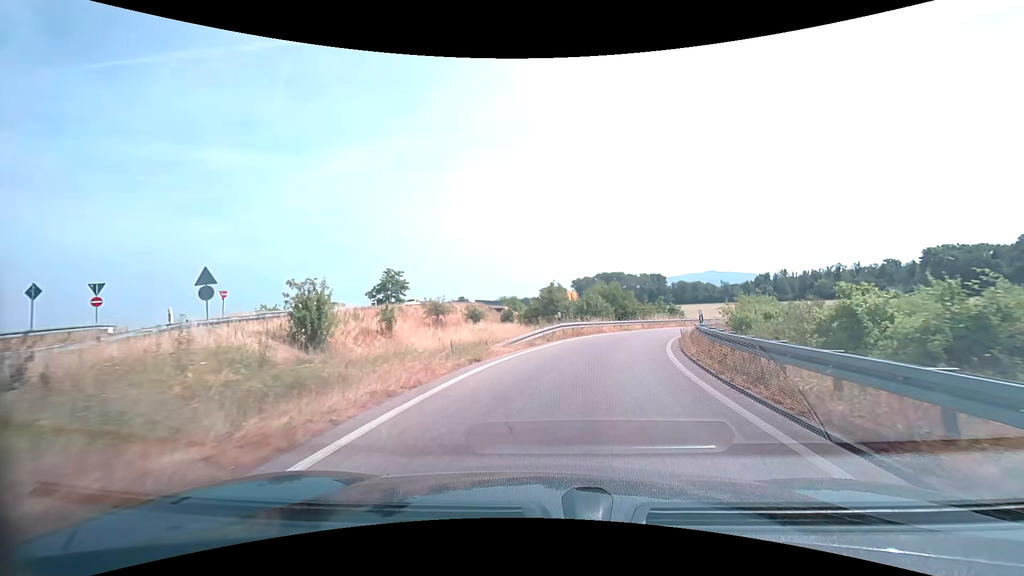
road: trunk_link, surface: asphalt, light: Day
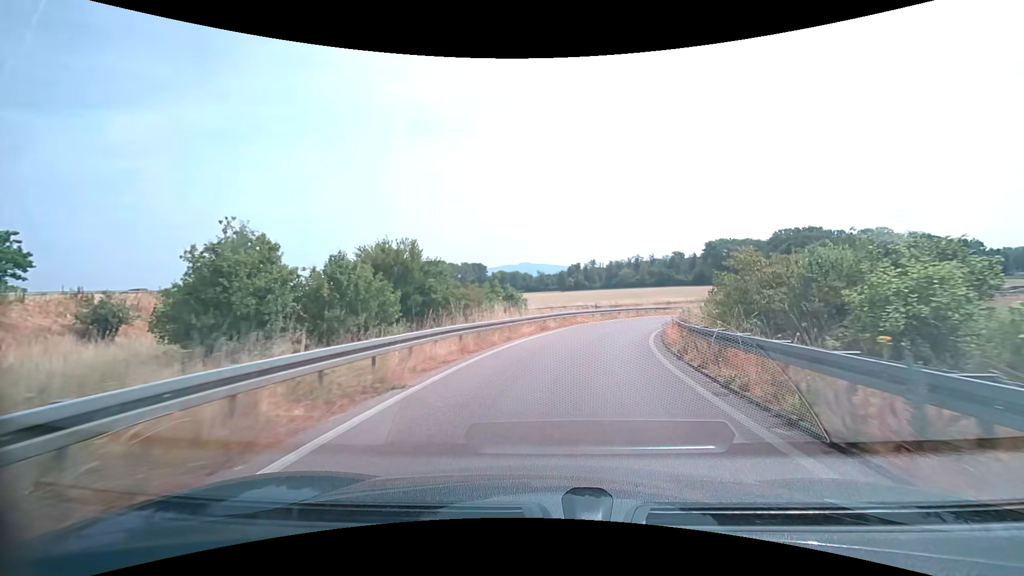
(+5.1, +31.2) m; +19°
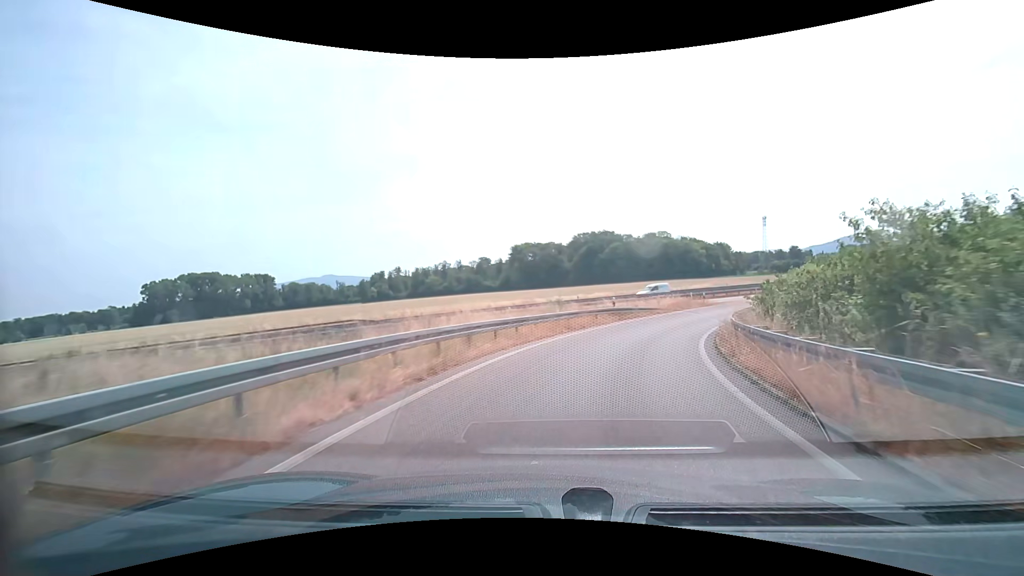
(+6.1, +34.5) m; +22°
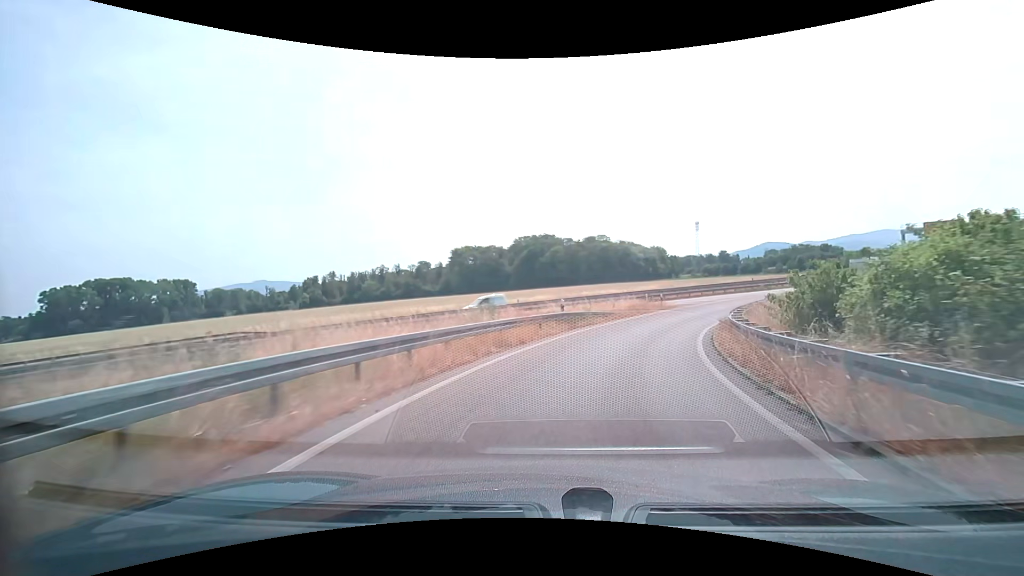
(+0.4, +7.0) m; +6°
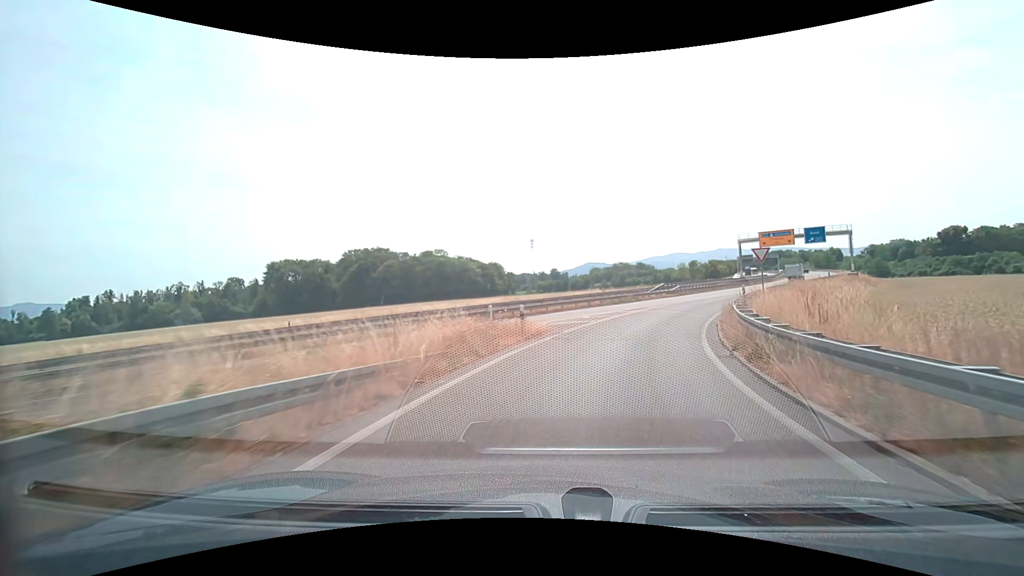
(+3.3, +20.0) m; +19°
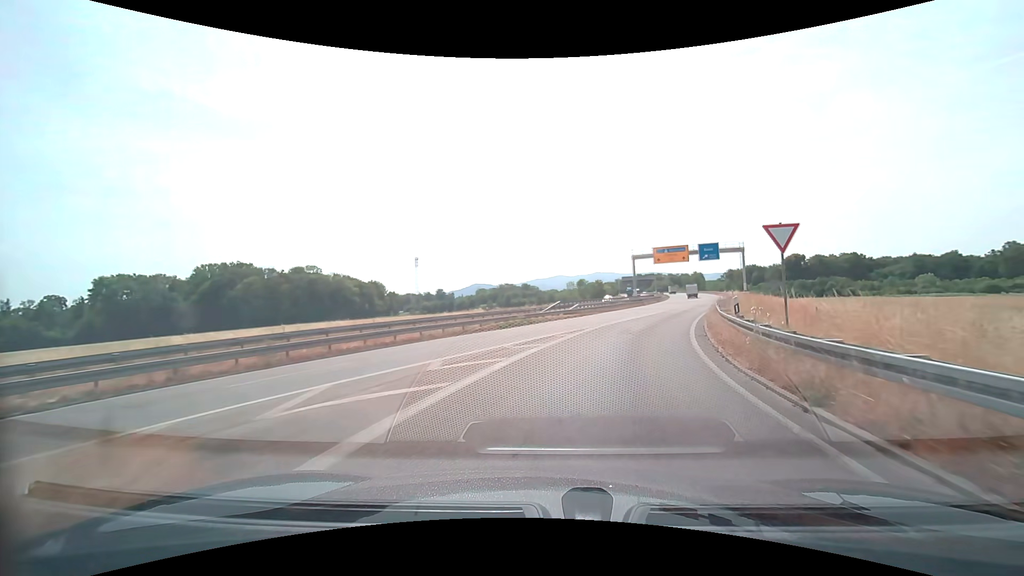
(+1.4, +13.9) m; +12°
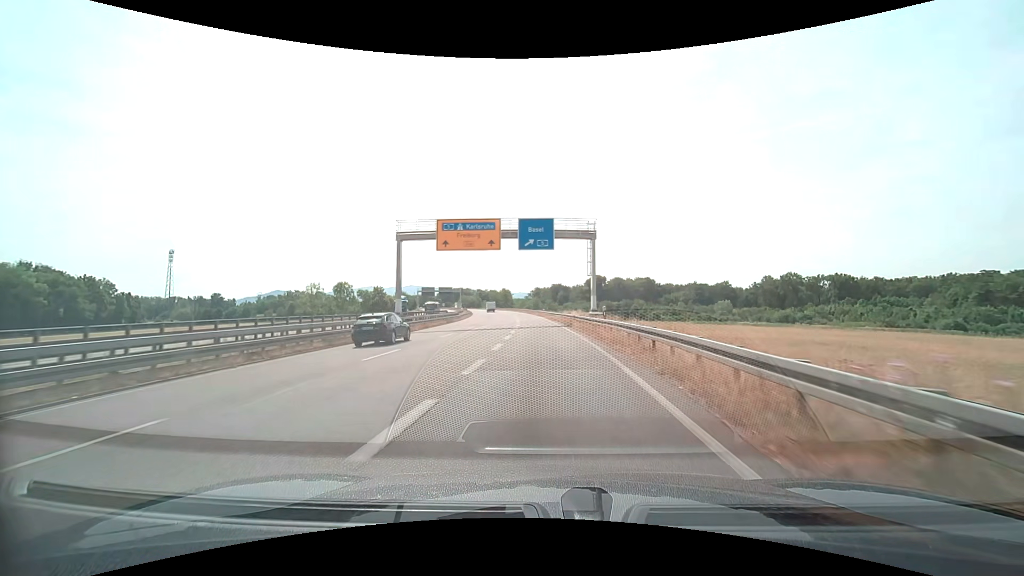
(+11.3, +39.6) m; +23°
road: trunk
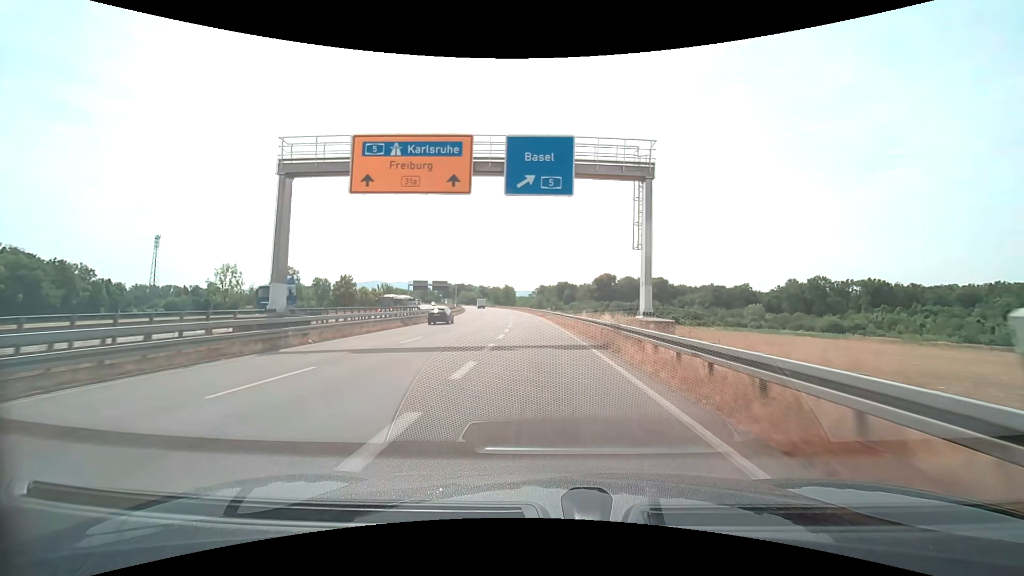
(-0.1, +19.2) m; 0°
